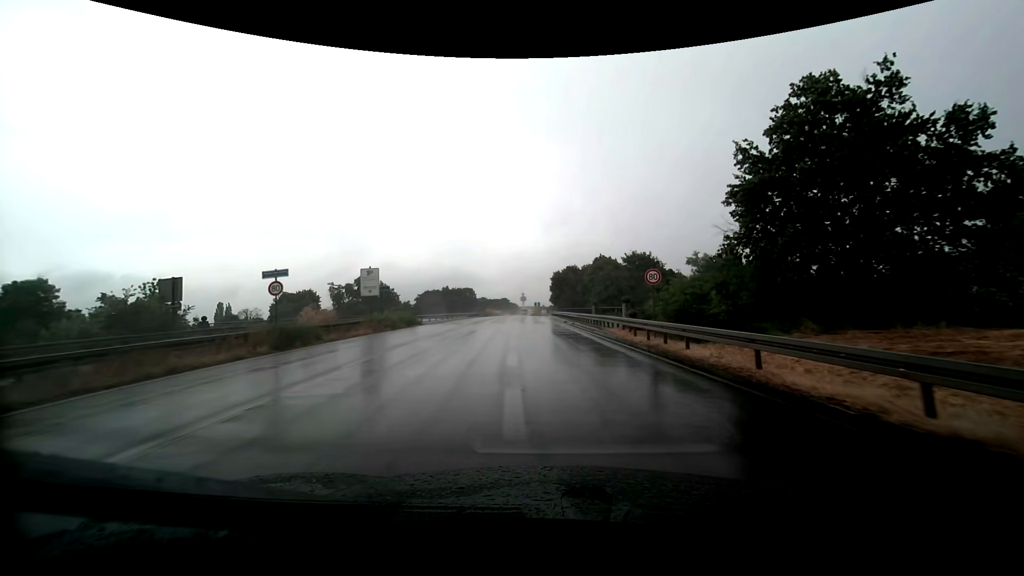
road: trunk_link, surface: asphalt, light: Day
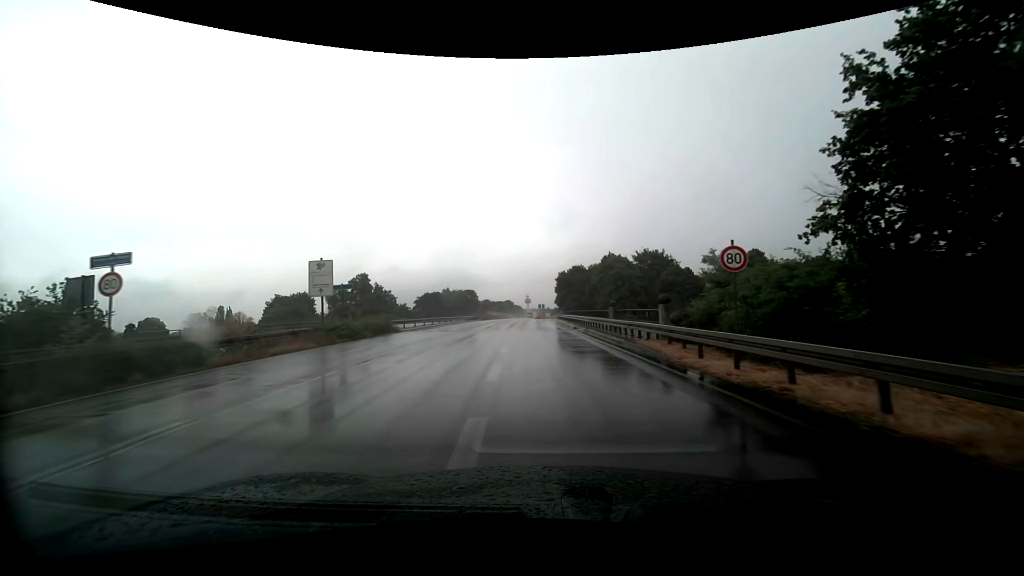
(0.0, +7.9) m; 0°
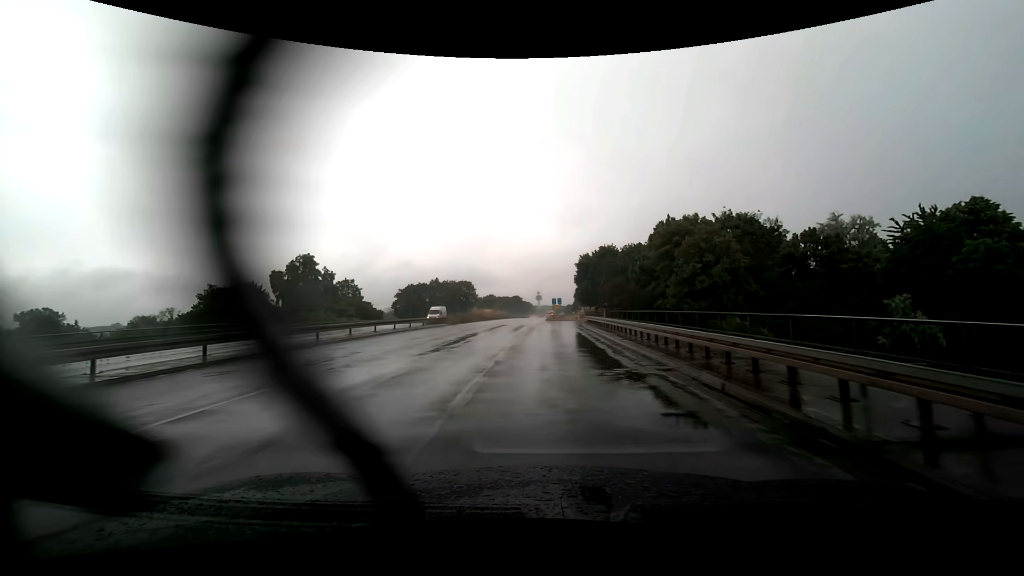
(-1.0, +38.2) m; -2°
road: trunk
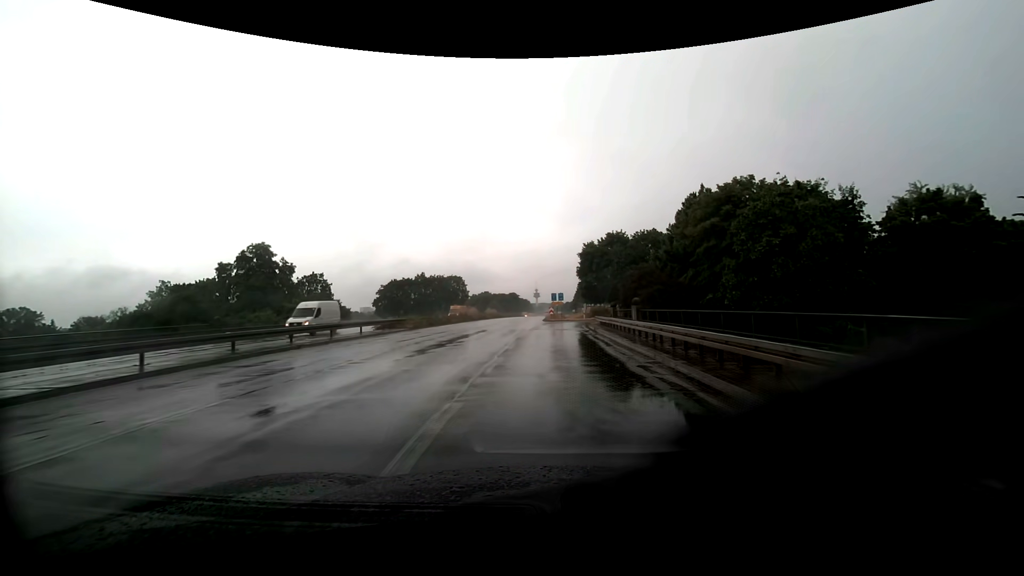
(+0.1, +14.4) m; 0°
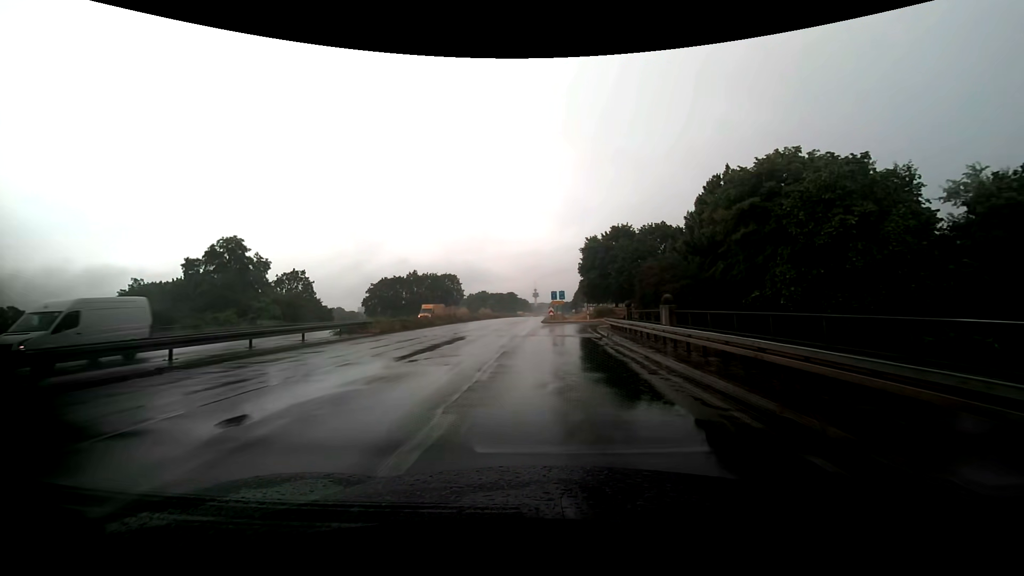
(0.0, +6.9) m; 0°
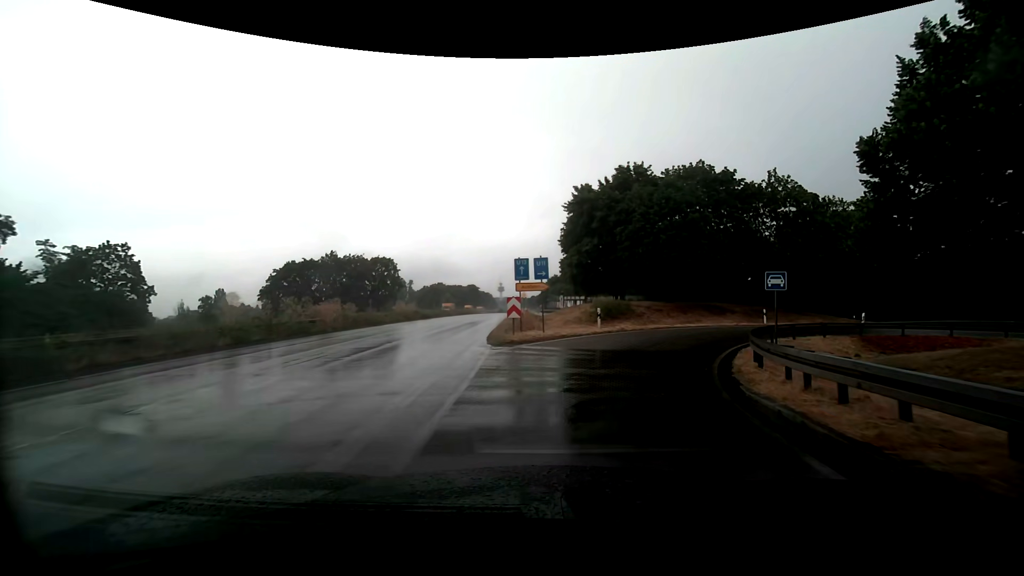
(+0.2, +30.7) m; +2°
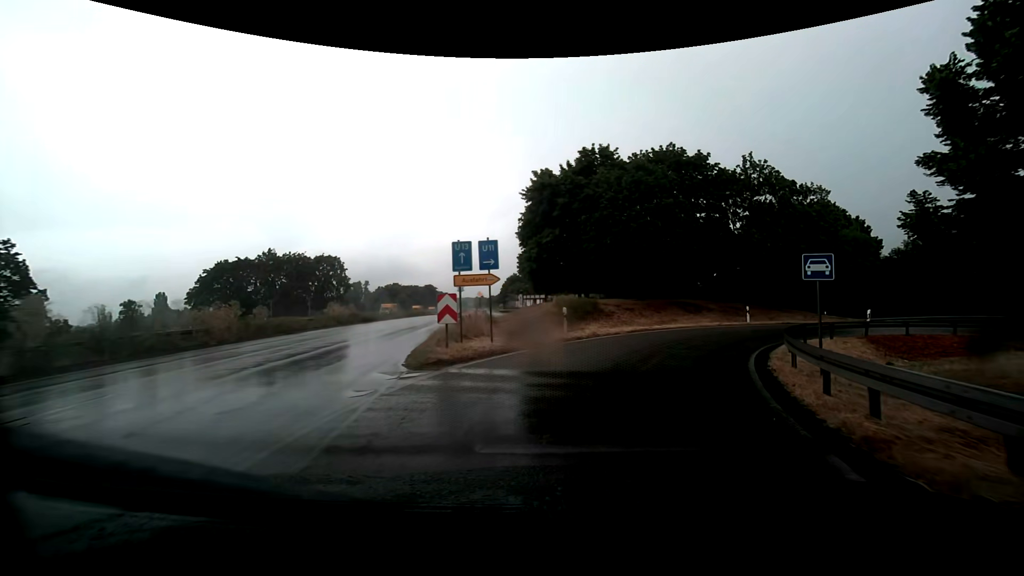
(+0.2, +5.4) m; +2°
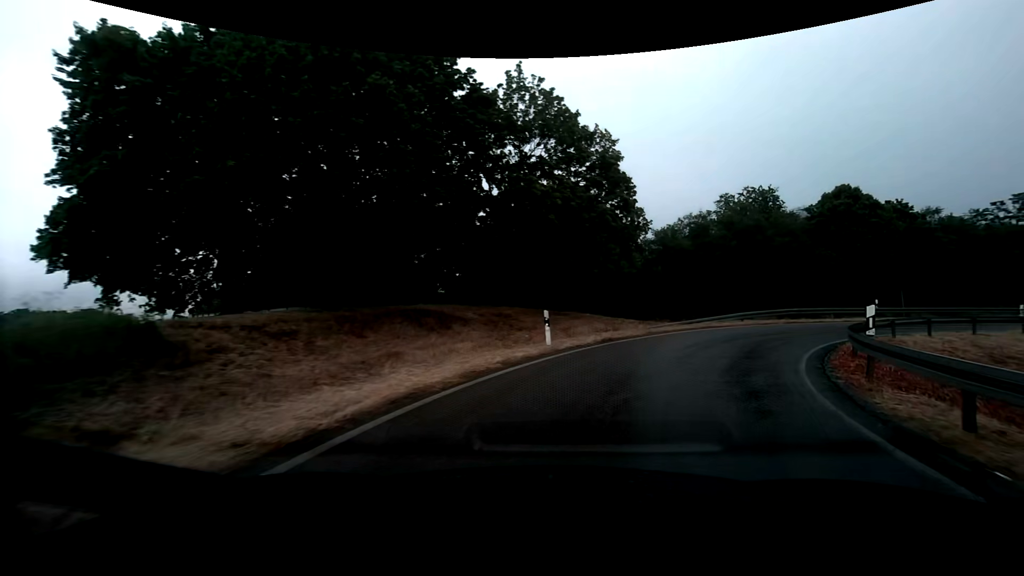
(+4.7, +19.4) m; +27°
(+2, +10) (+6, +19) (+13, +26) (+22, +31) (+31, +34) (+41, +35) (+51, +36) (+61, +36) (+71, +37) (+81, +38) m
